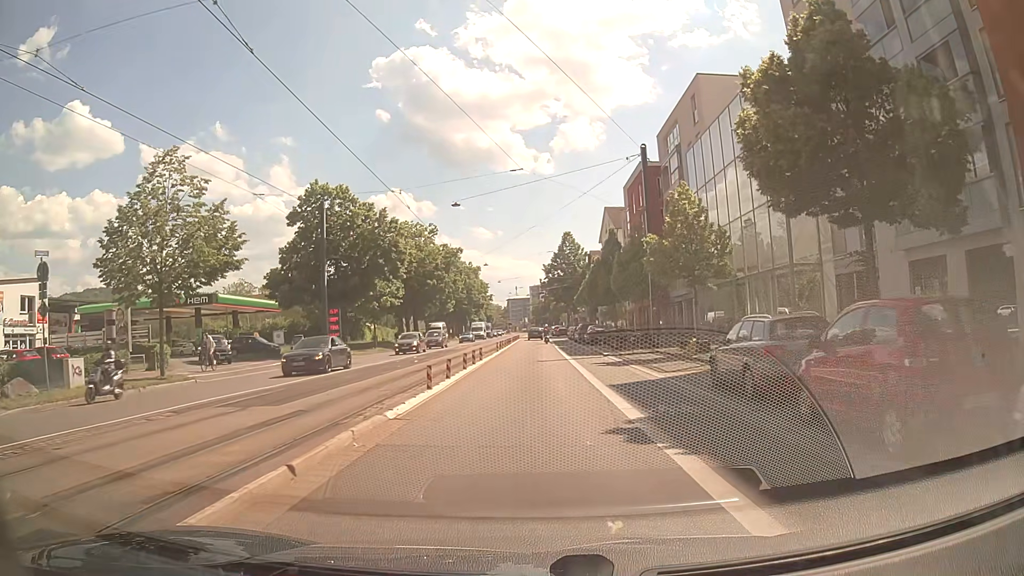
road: primary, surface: asphalt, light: Day
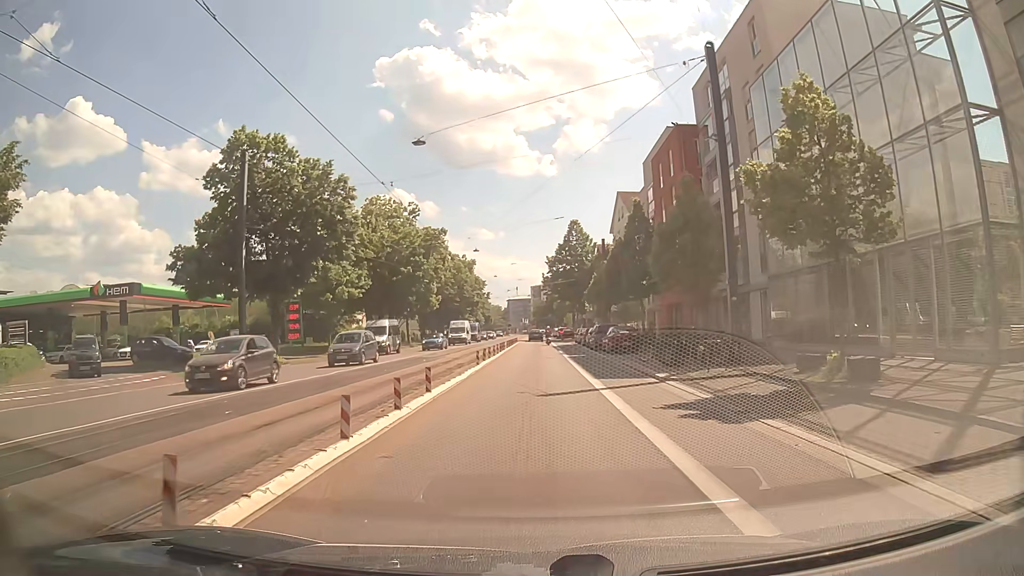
(+0.2, +13.6) m; +1°
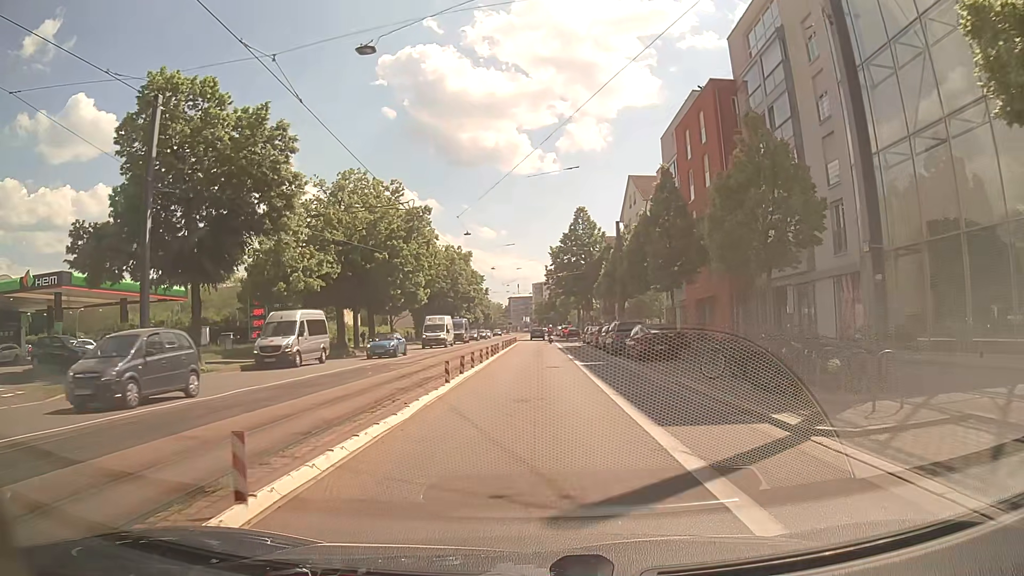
(0.0, +9.1) m; 0°
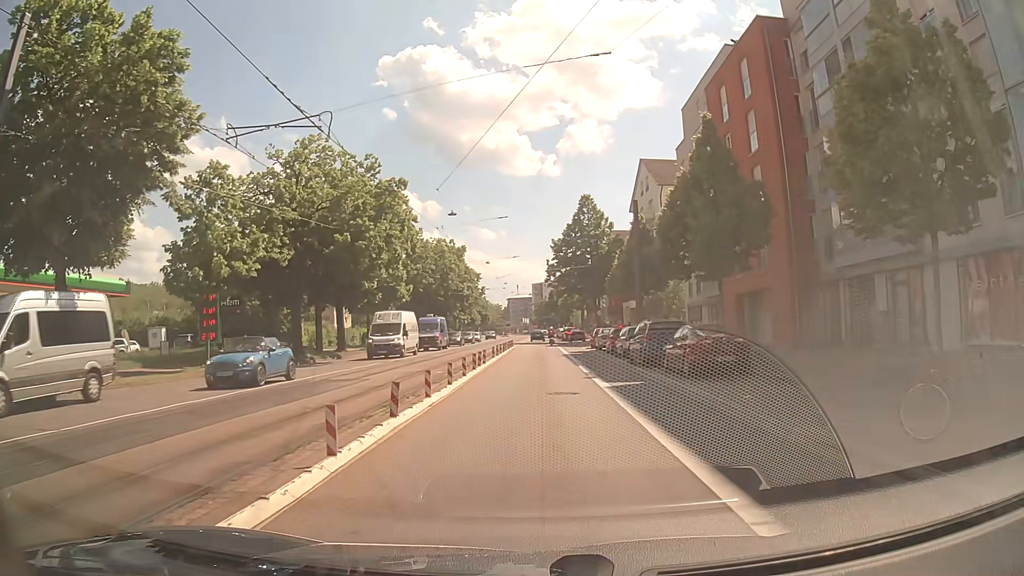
(0.0, +9.0) m; 0°
(0, +10) (0, +20) (0, +30) (0, +40) (0, +50) (+1, +60) (+1, +70) (+1, +80) (+1, +90) (+1, +100) m
